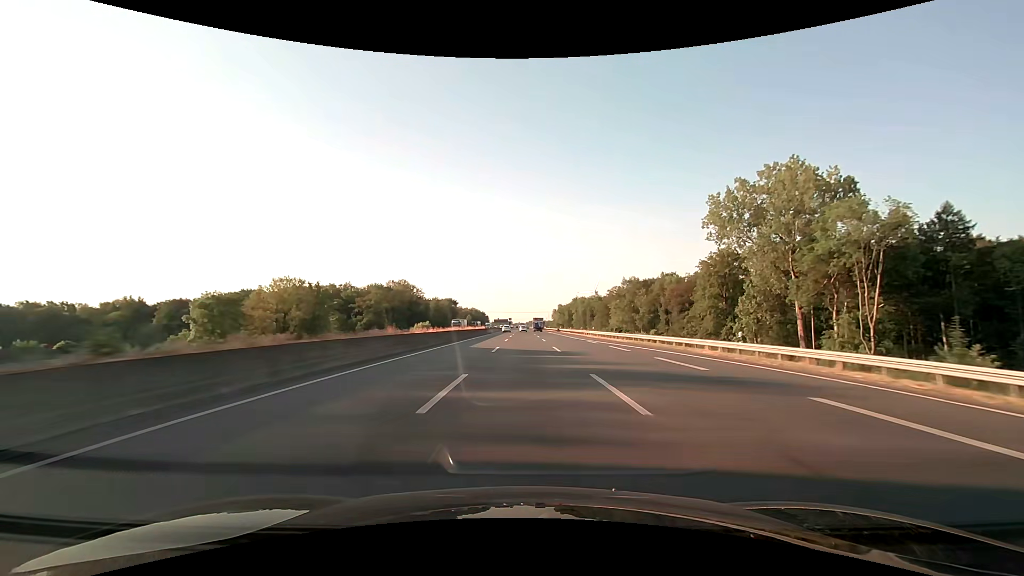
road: motorway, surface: asphalt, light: Day
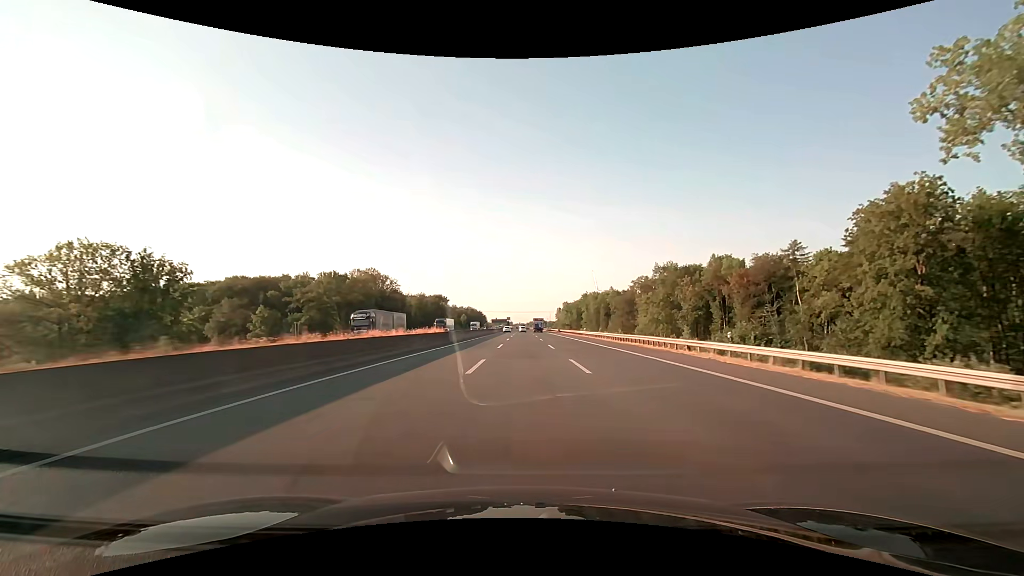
(-0.1, +47.6) m; 0°
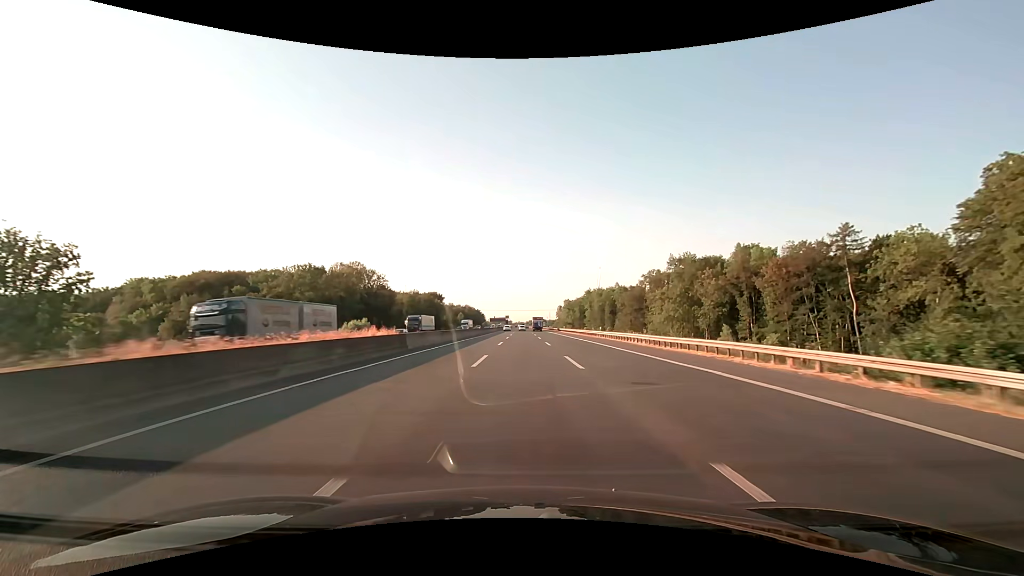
(0.0, +15.8) m; 0°
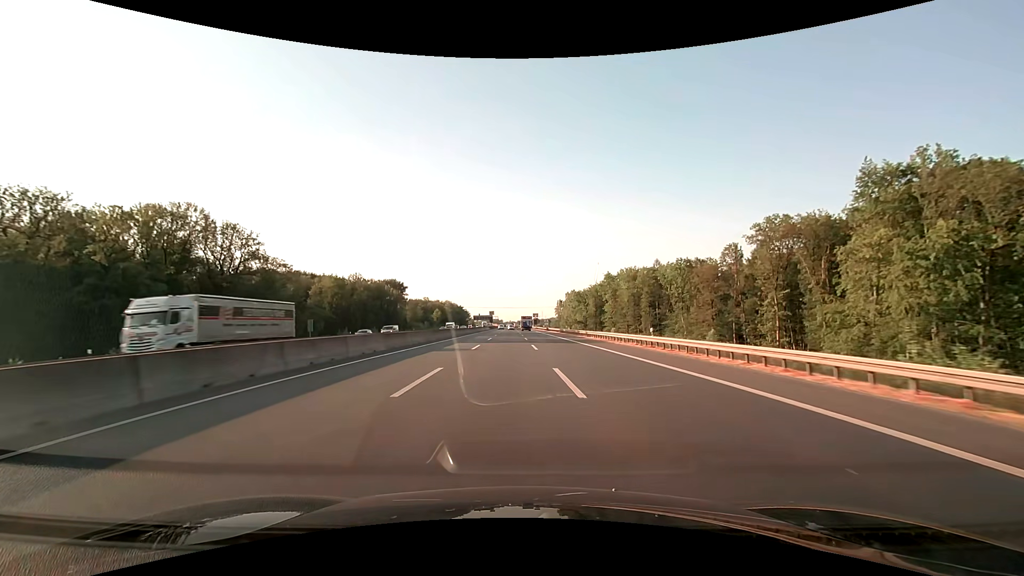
(+0.4, +79.2) m; +1°
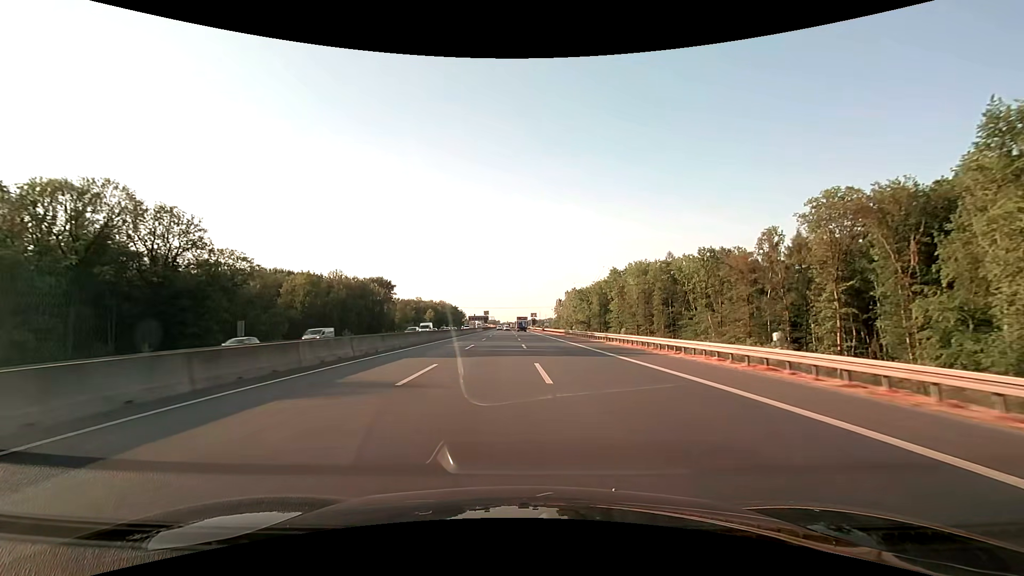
(0.0, +15.9) m; 0°
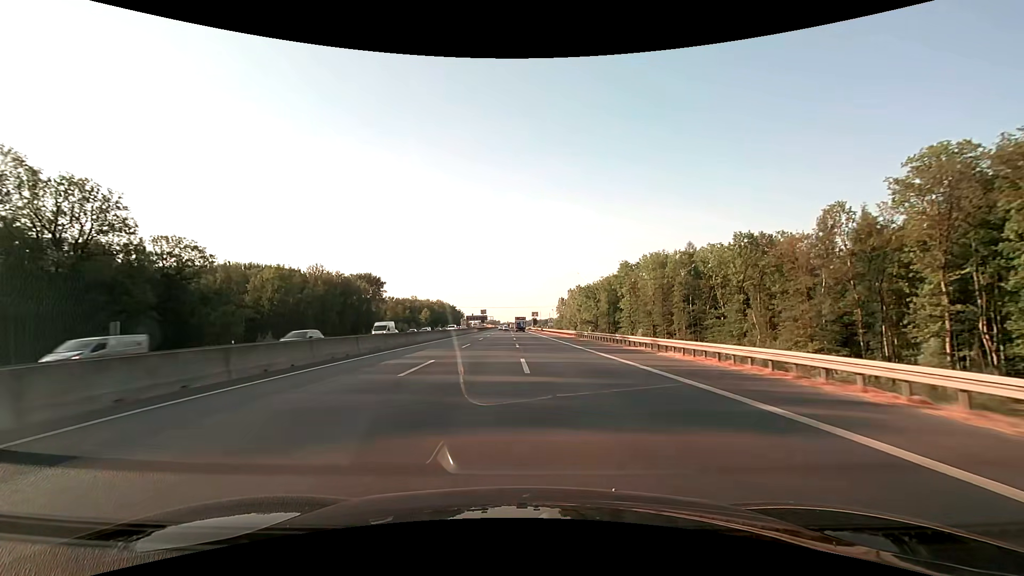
(0.0, +15.9) m; 0°
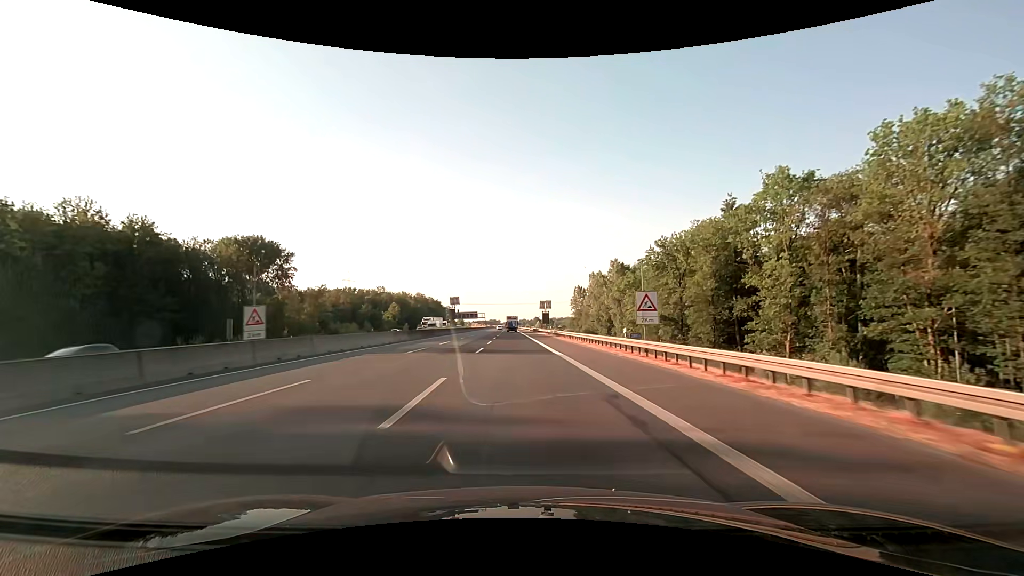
(-0.1, +79.2) m; 0°
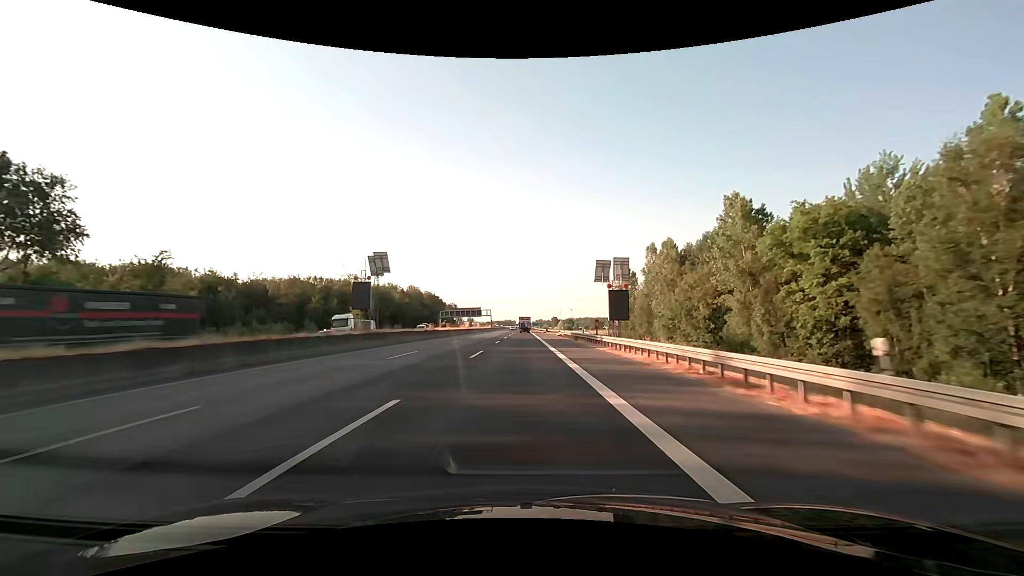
(-0.9, +63.3) m; -2°
(0, +10) (0, +20) (0, +30) (0, +40) (0, +50) (0, +60) (0, +70) (0, +80) (0, +90) (0, +100) m
